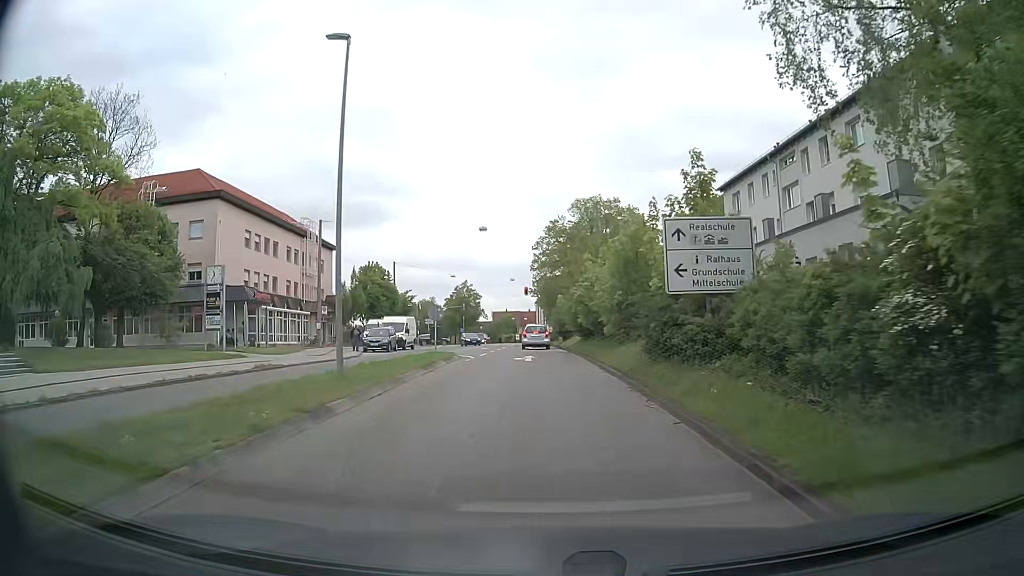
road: tertiary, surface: asphalt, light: Day
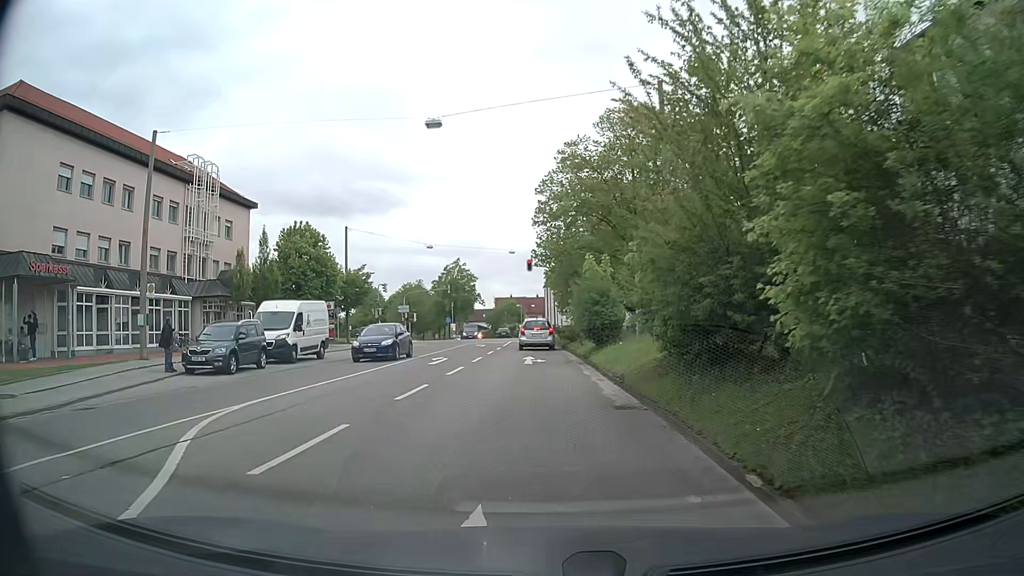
(-0.4, +23.6) m; -1°
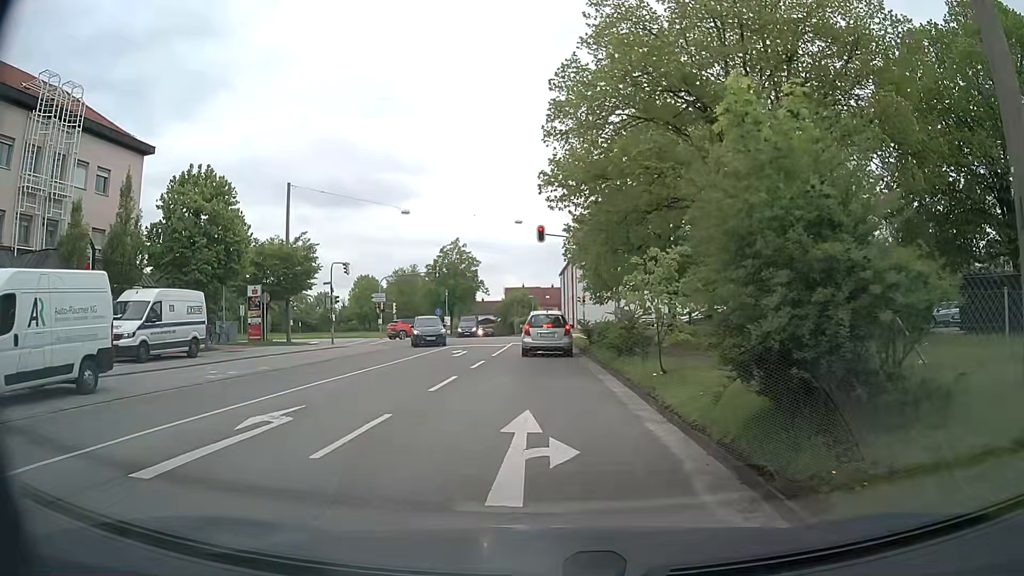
(-0.1, +17.1) m; -1°
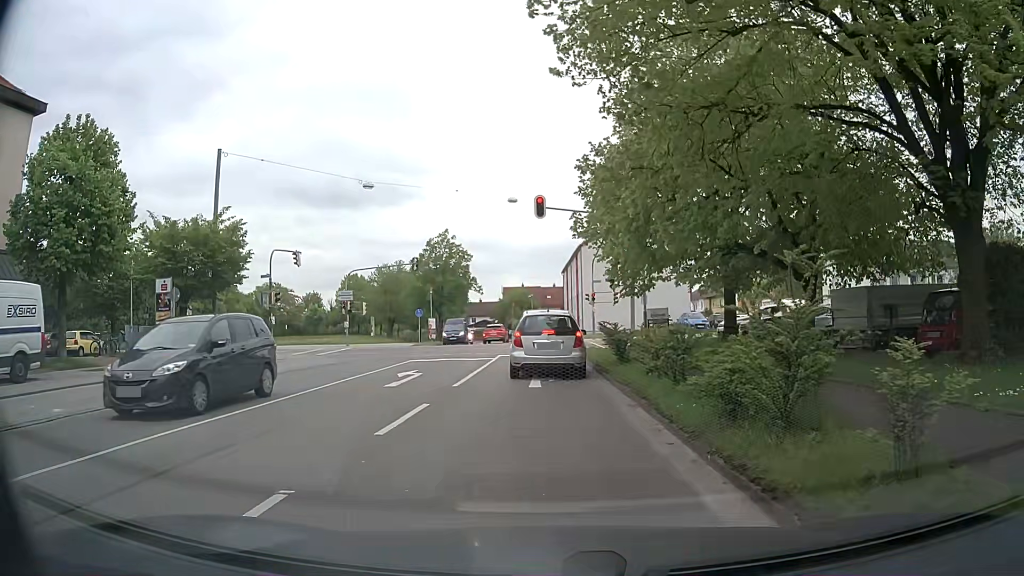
(-0.1, +10.2) m; 0°
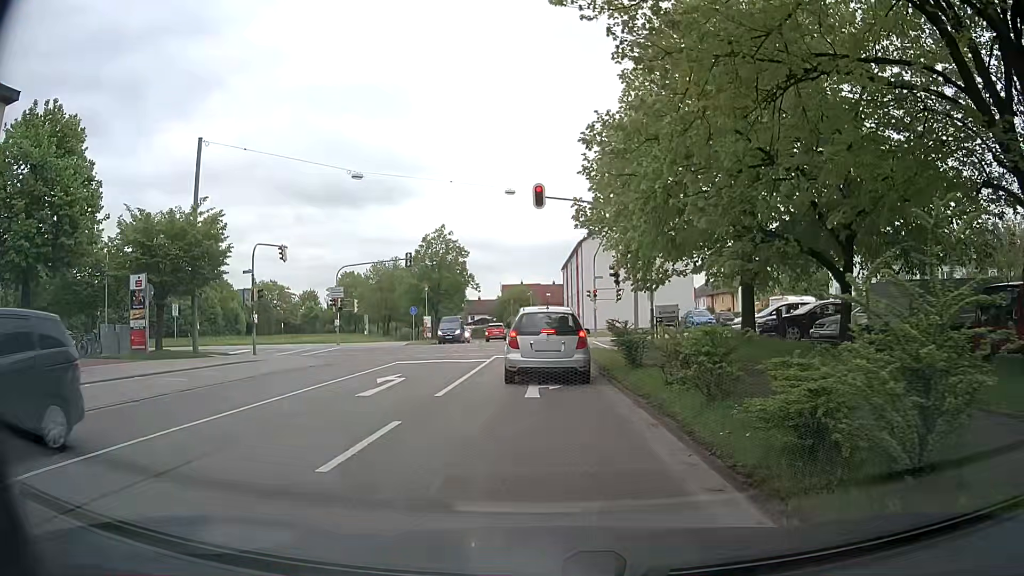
(0.0, +2.1) m; 0°
